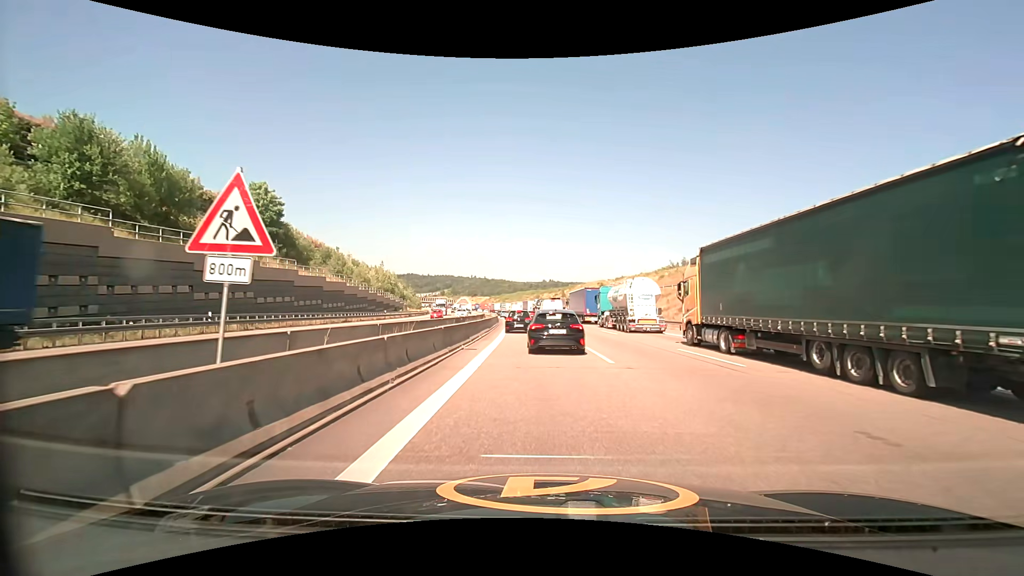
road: motorway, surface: asphalt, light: Day
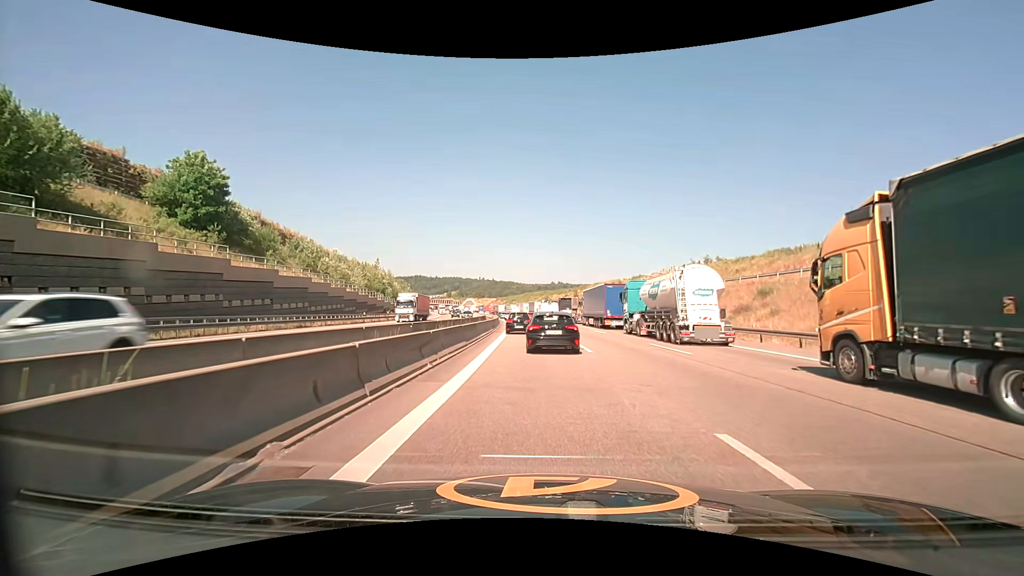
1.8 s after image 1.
(0.0, +13.6) m; 0°
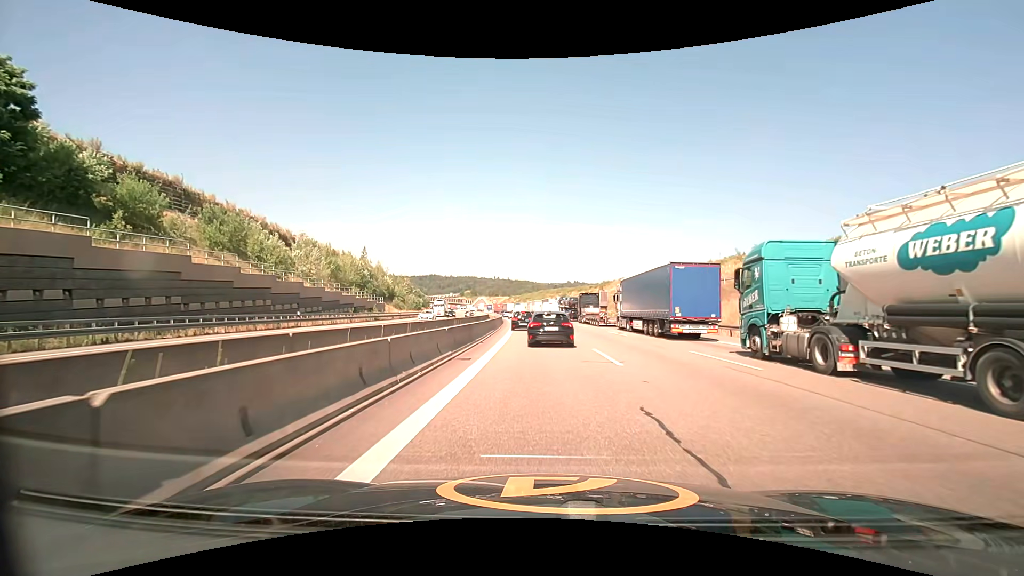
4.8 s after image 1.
(-0.5, +22.8) m; -2°
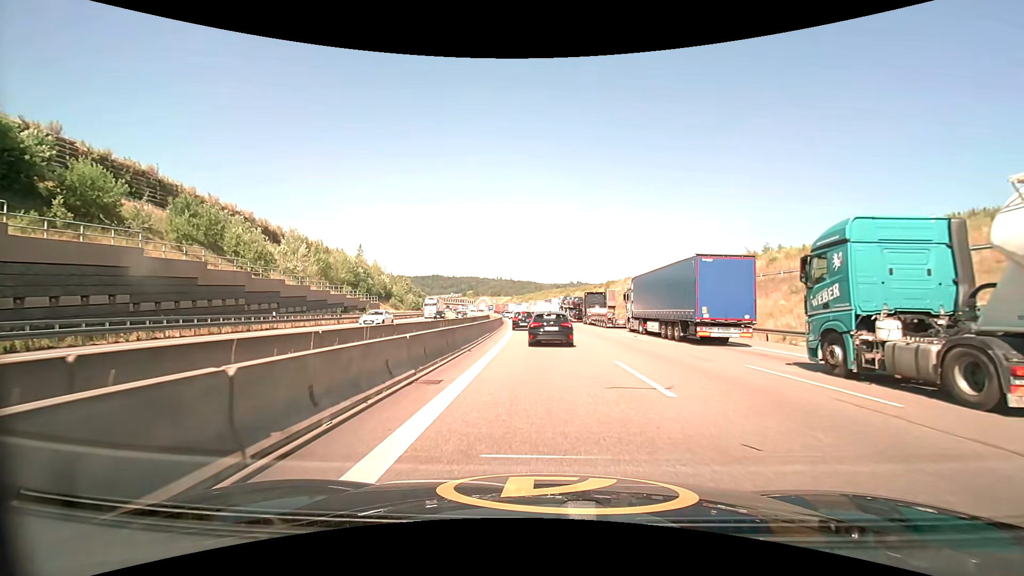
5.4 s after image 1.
(0.0, +4.8) m; 0°
(0, +10) (0, +20) (0, +30) (-1, +40) (-1, +50) (-2, +60) (-2, +70) (-3, +80) (-4, +90) (-5, +100) m
